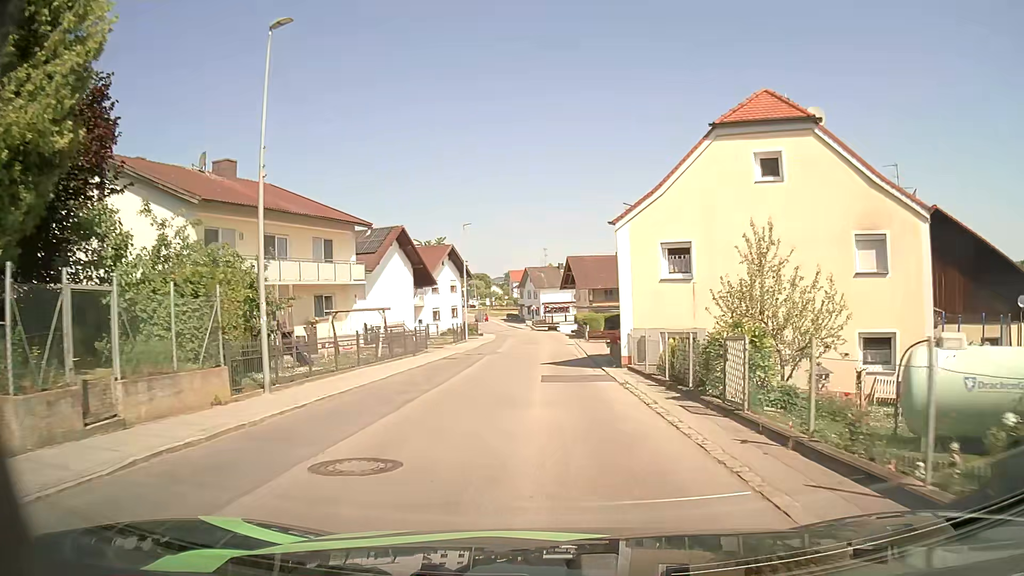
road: tertiary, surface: asphalt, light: Day
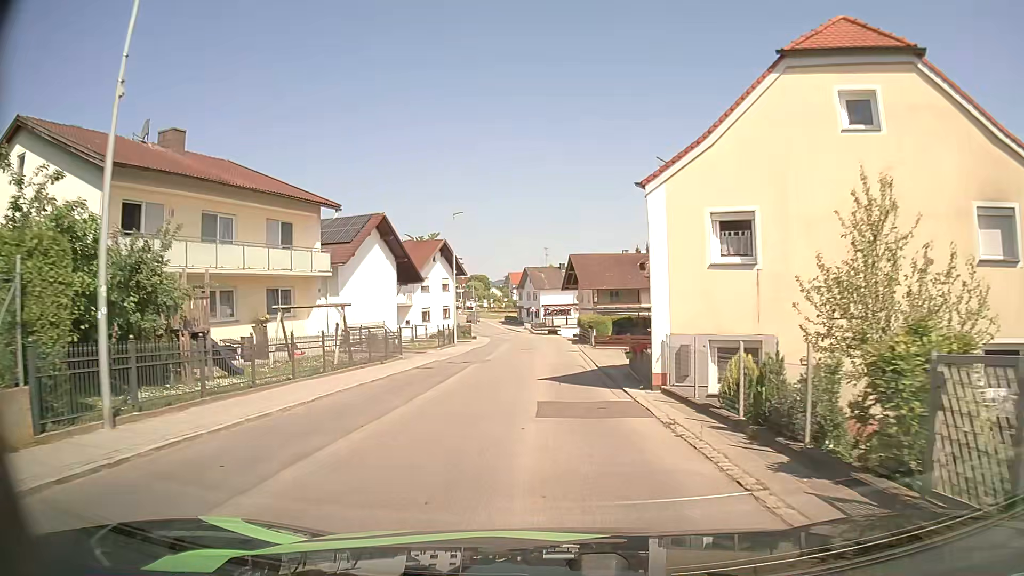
(0.0, +5.8) m; 0°
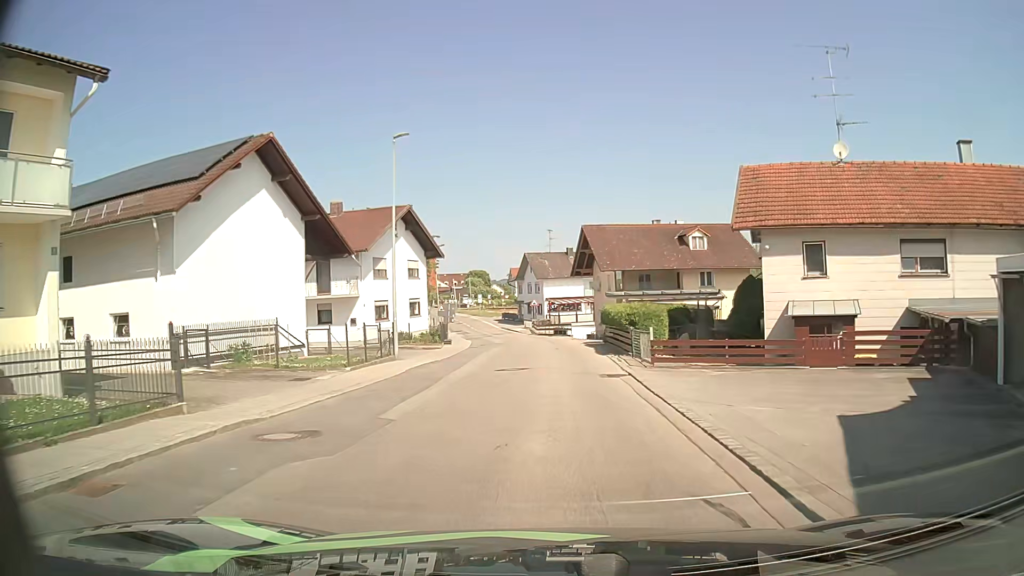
(0.0, +18.0) m; 0°
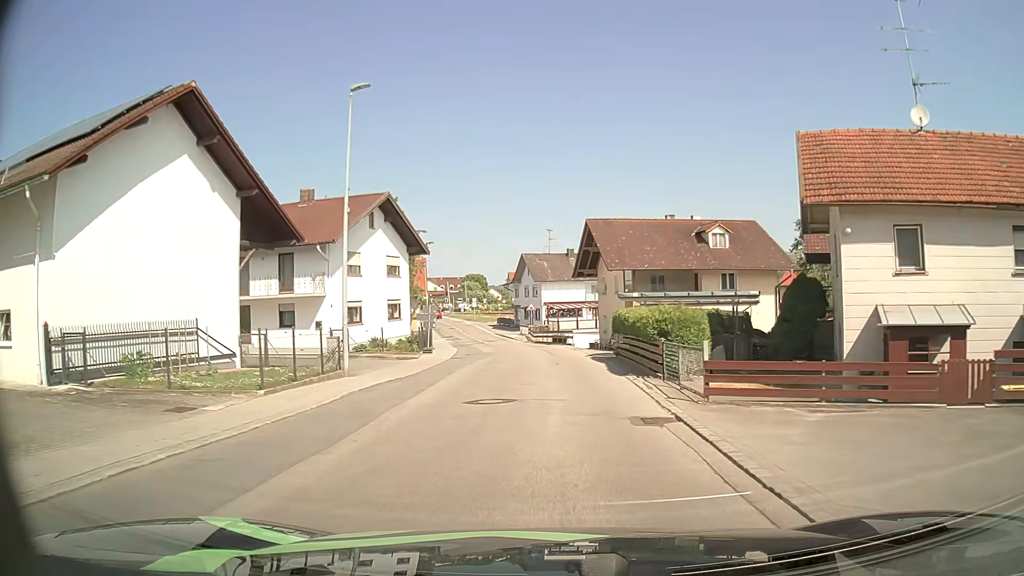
(0.0, +6.1) m; 0°
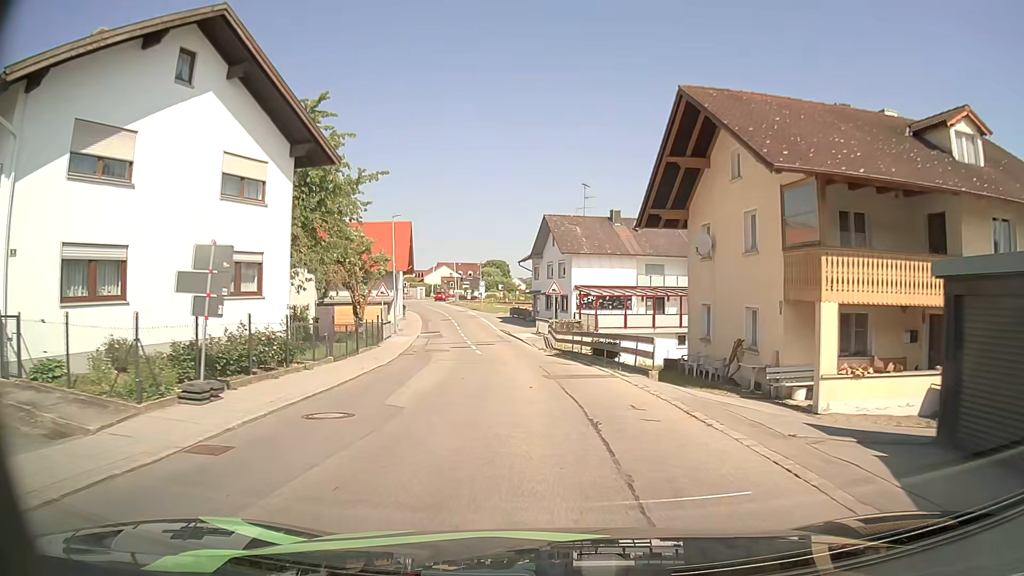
(-0.1, +24.7) m; -2°
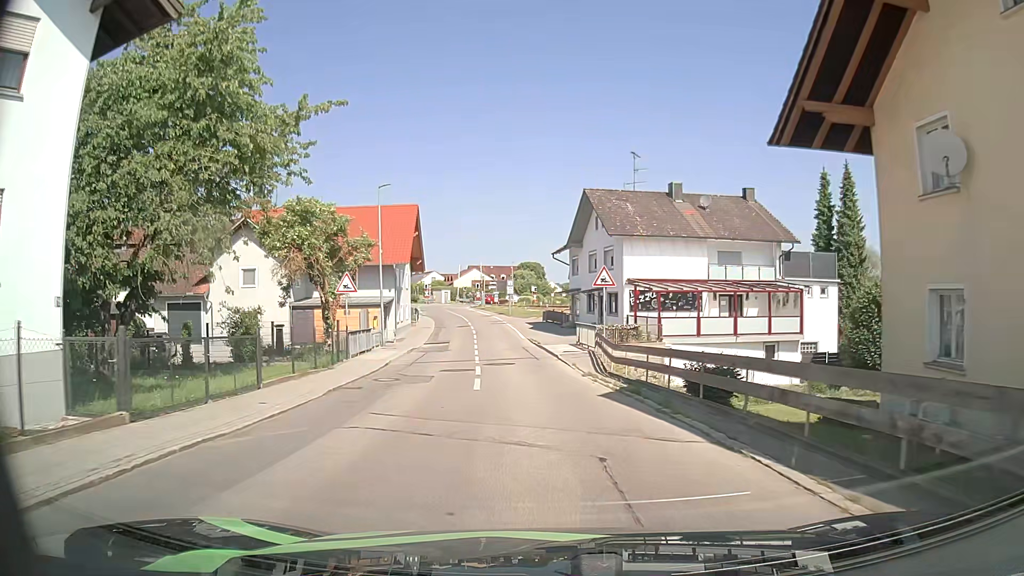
(-0.3, +12.4) m; -3°
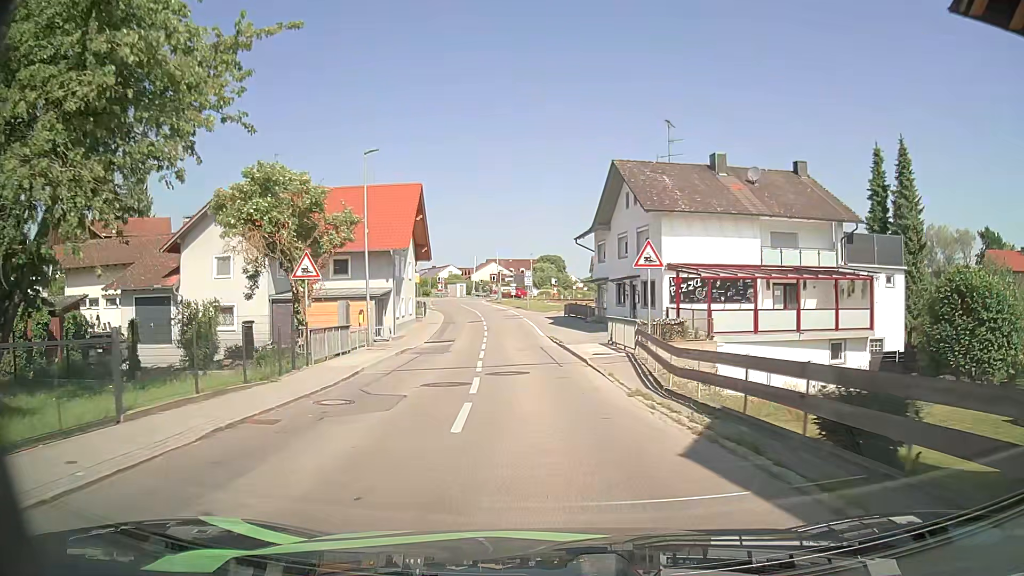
(-0.1, +6.2) m; -1°
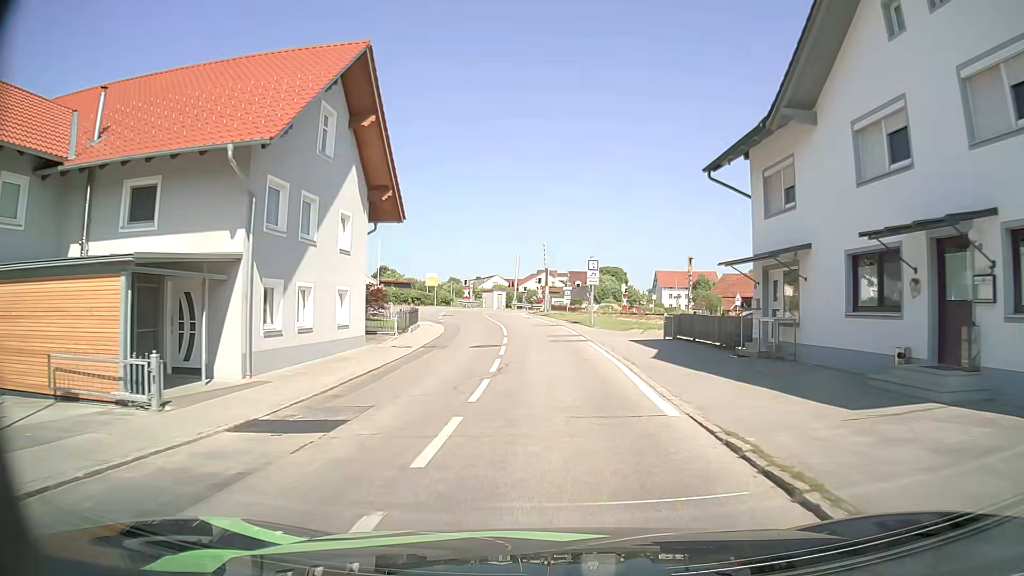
(-1.2, +25.0) m; -4°
(0, +10) (0, +20) (-1, +30) (-2, +40) (-3, +50) (-3, +60) (-1, +70) (+4, +78) (+9, +87) (+14, +96) m
